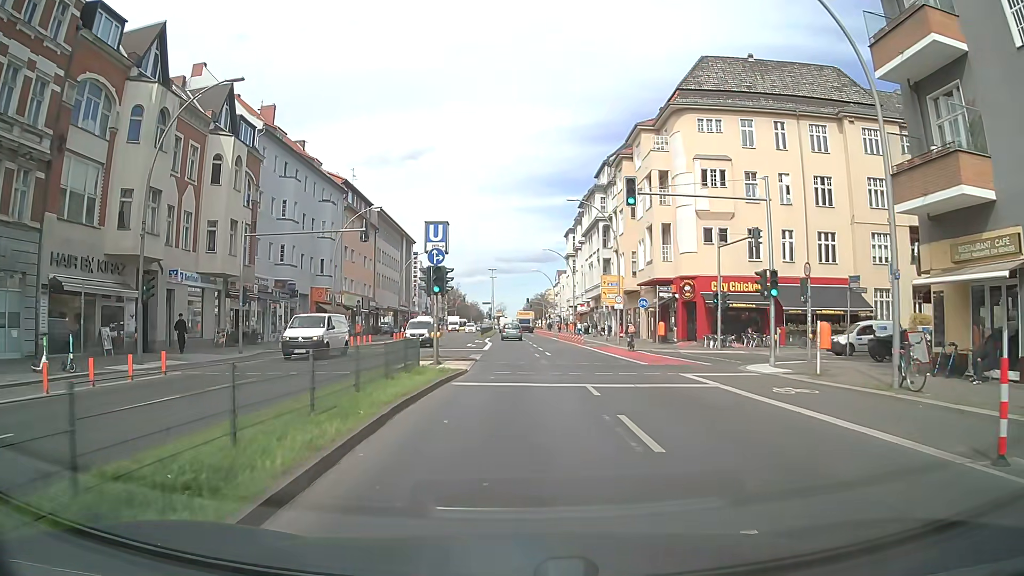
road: primary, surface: asphalt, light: Day
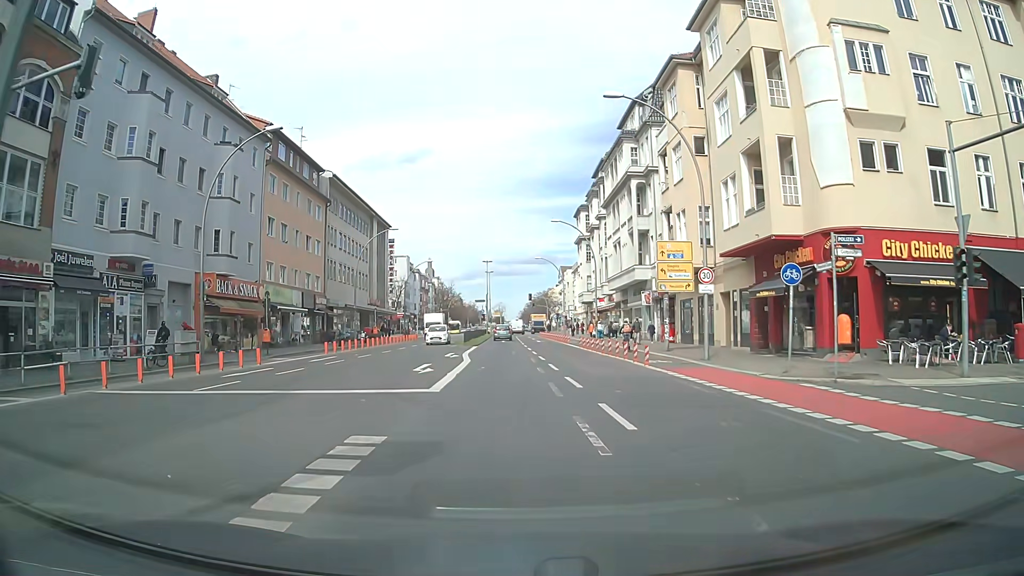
(0.0, +22.6) m; 0°
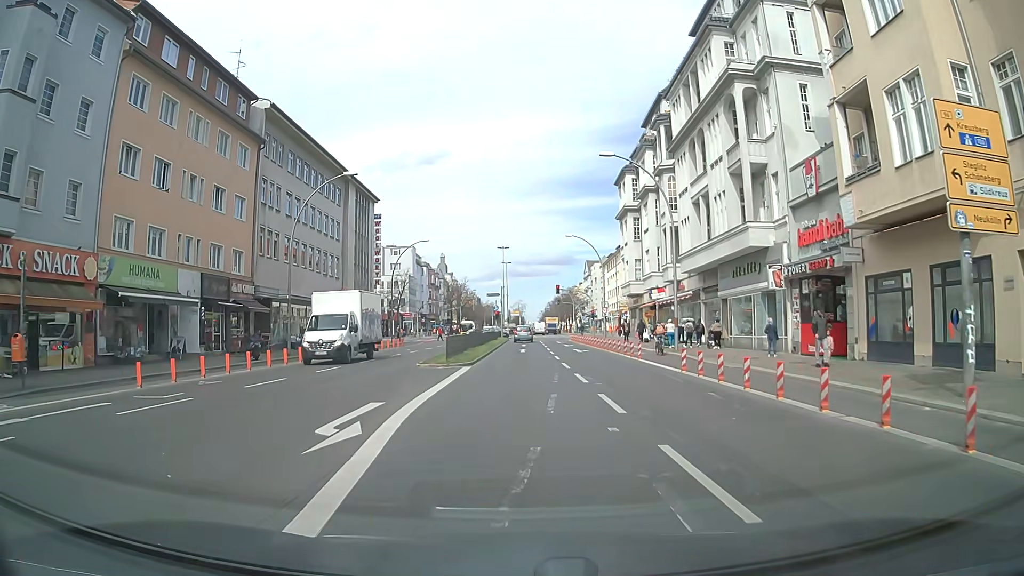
(-0.4, +22.5) m; -2°
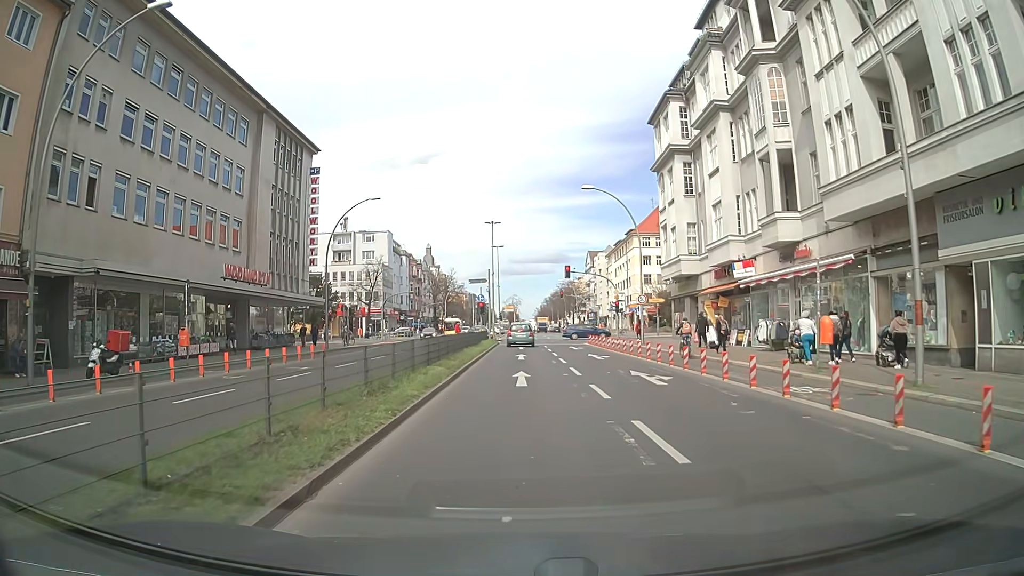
(+0.1, +22.3) m; 0°
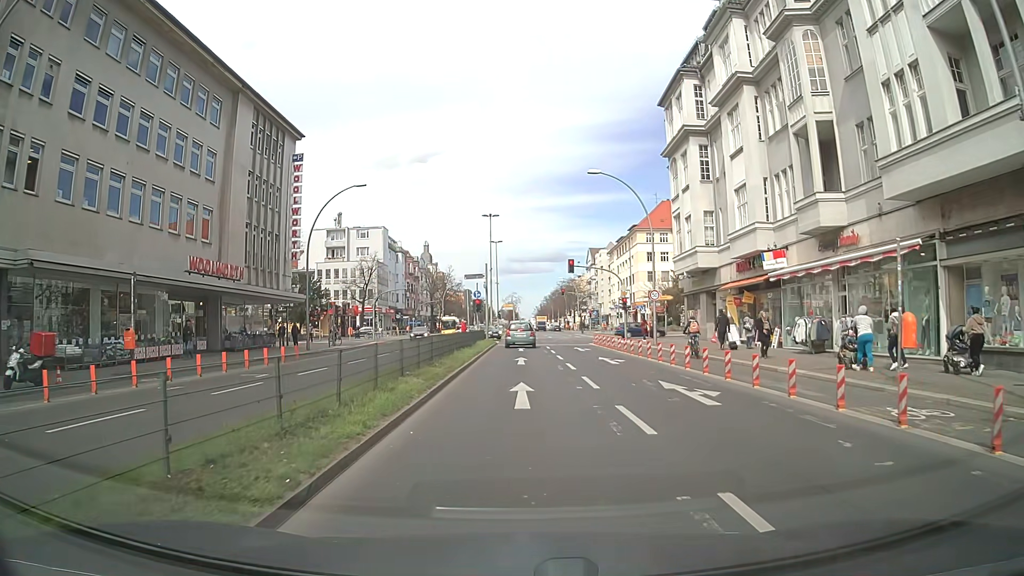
(0.0, +4.2) m; +1°
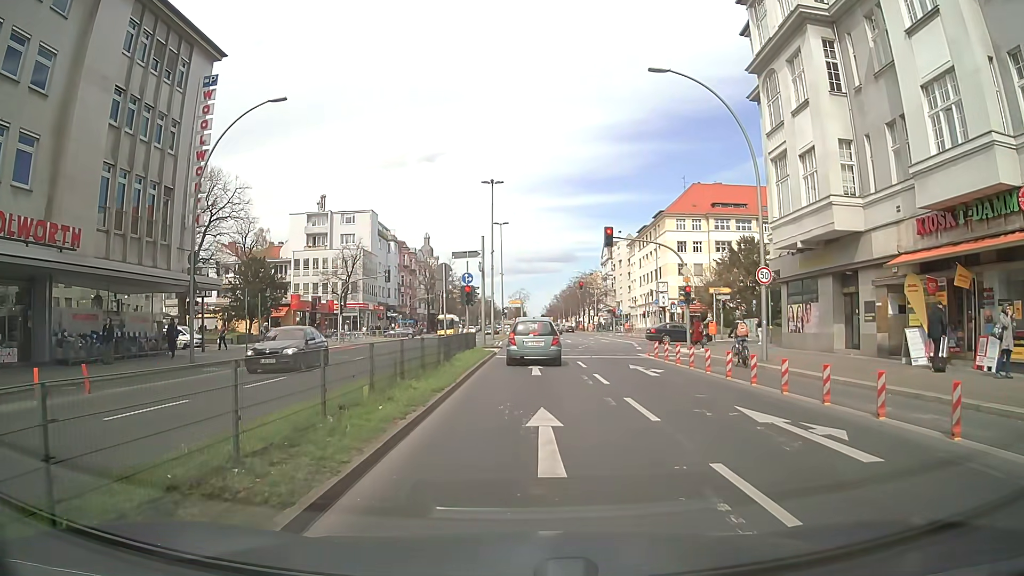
(-0.2, +16.6) m; -2°
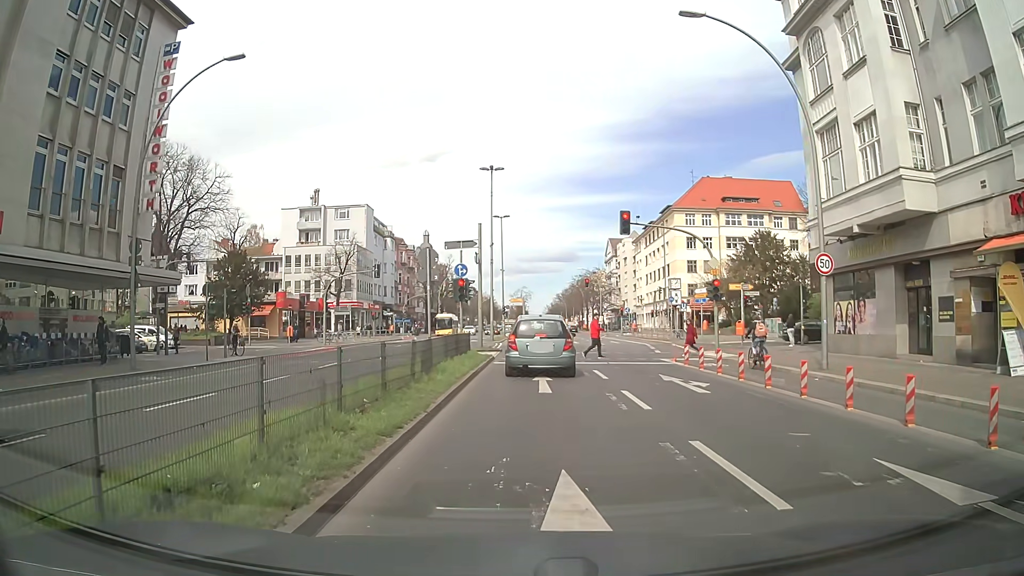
(+0.1, +4.6) m; +1°
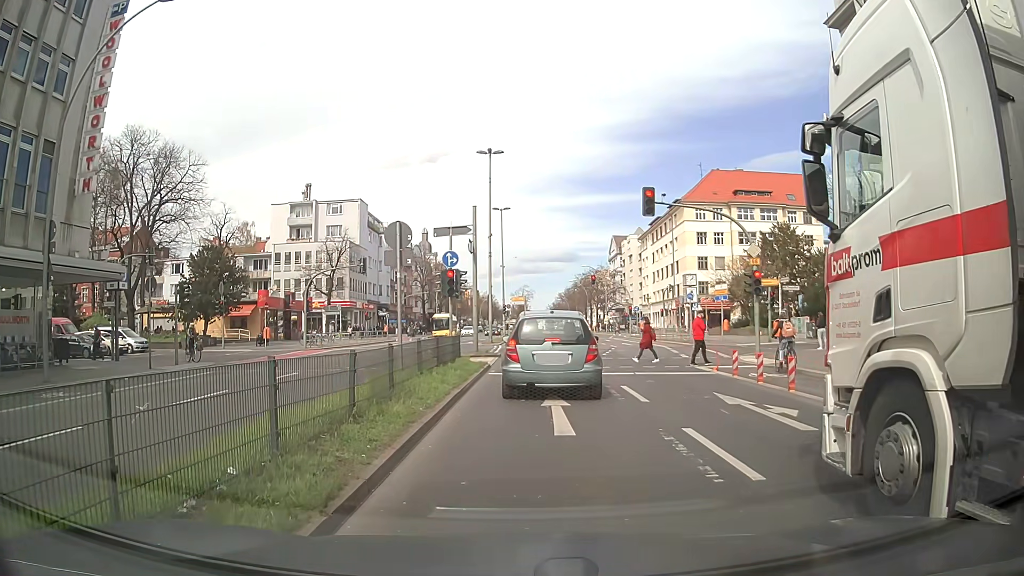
(0.0, +4.9) m; +2°
